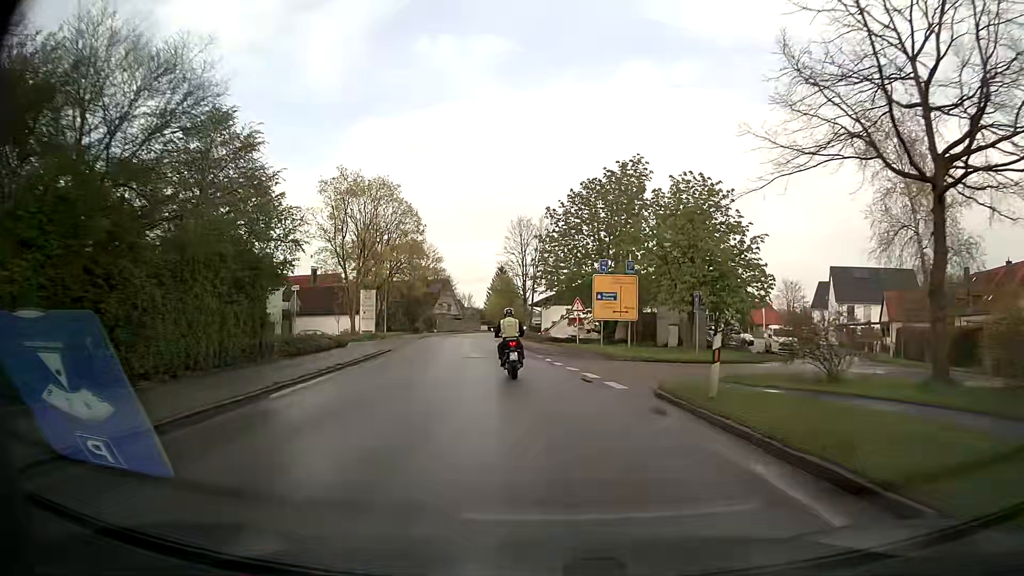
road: secondary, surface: asphalt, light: Day
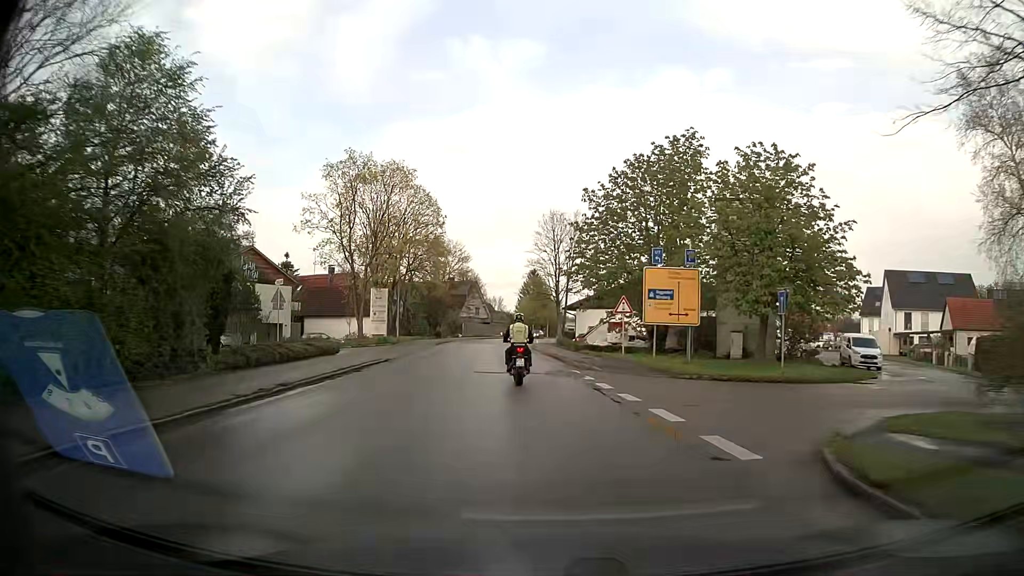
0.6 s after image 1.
(-0.2, +7.3) m; -3°
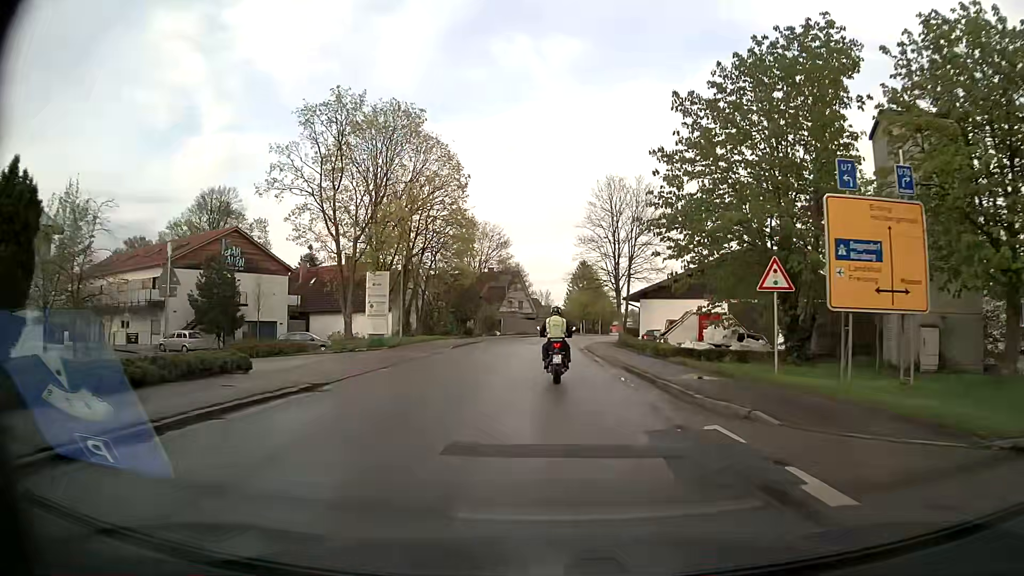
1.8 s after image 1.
(-0.5, +14.3) m; -4°
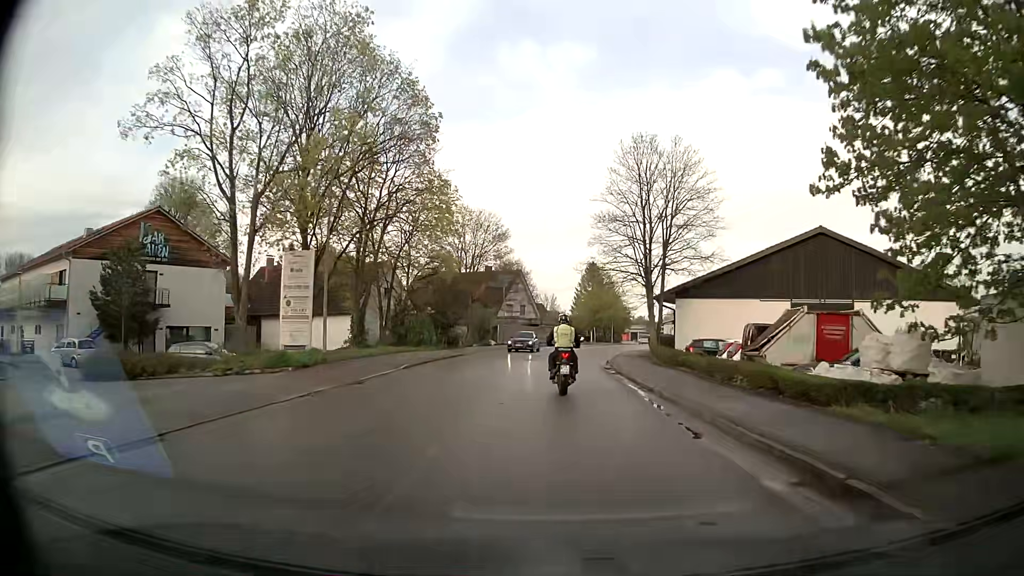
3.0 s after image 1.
(-0.1, +13.7) m; -1°
(0, +10) (0, +20) (0, +30) (+1, +40) (+2, +50) (+4, +60) (+6, +70) (+8, +79) (+11, +89) (+15, +98) m
